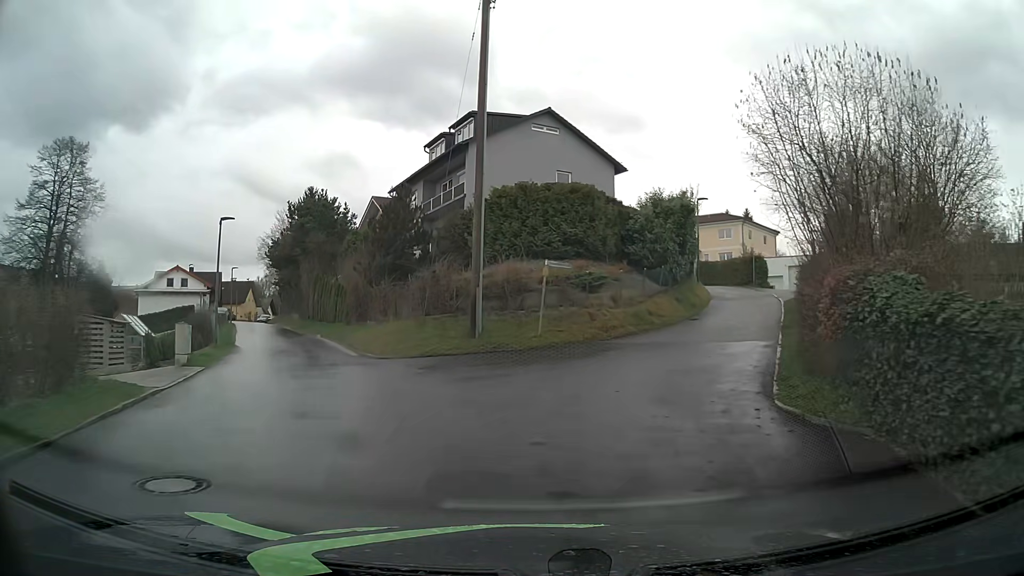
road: residential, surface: asphalt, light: Day
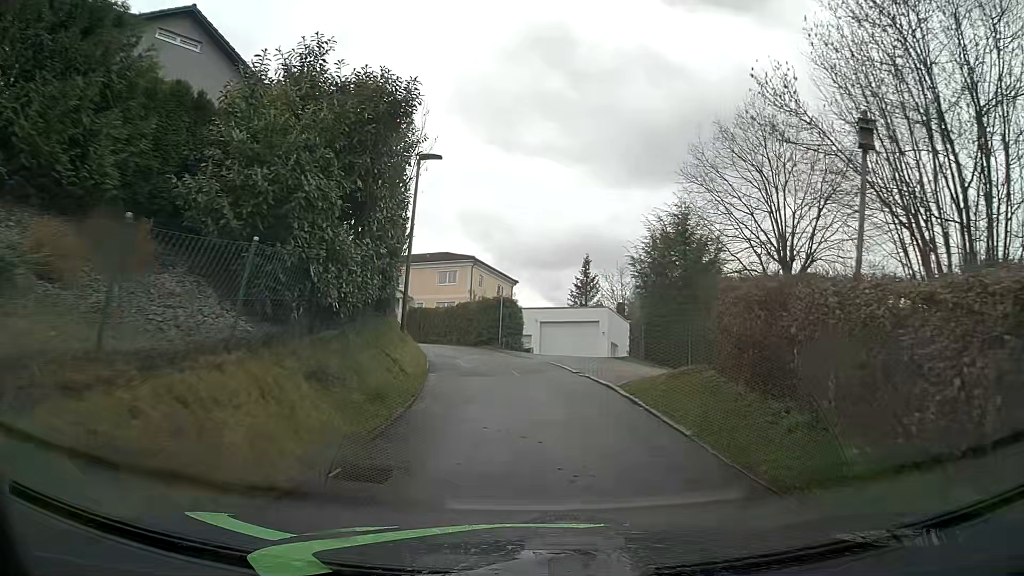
(+4.0, +19.0) m; +26°
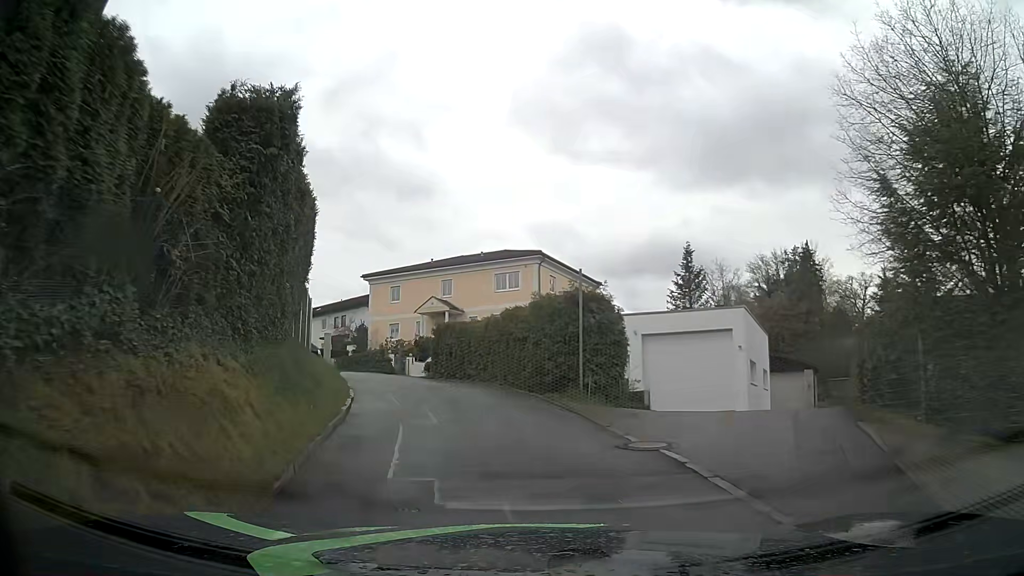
(-0.9, +15.3) m; -8°
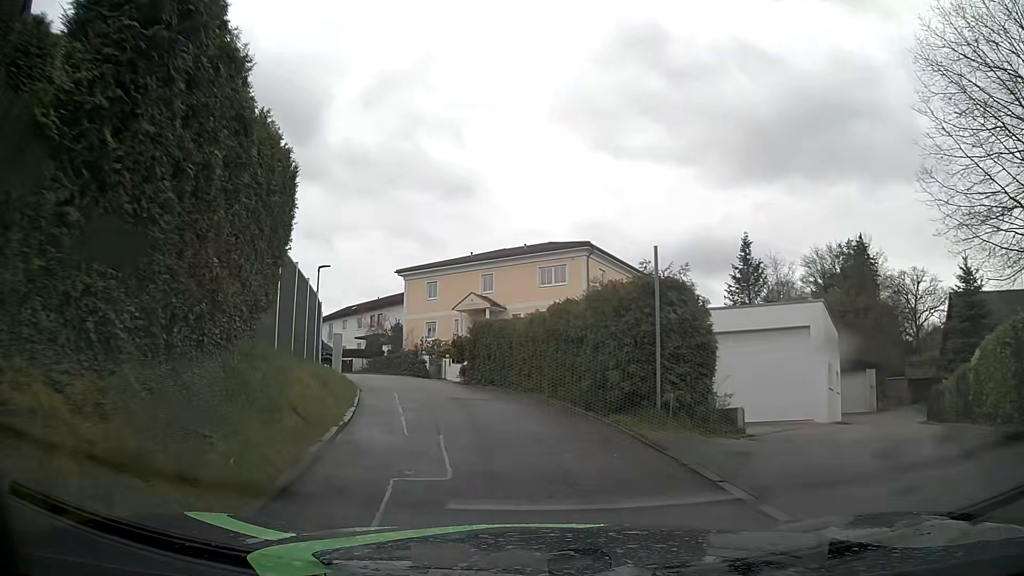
(-0.1, +3.6) m; -5°
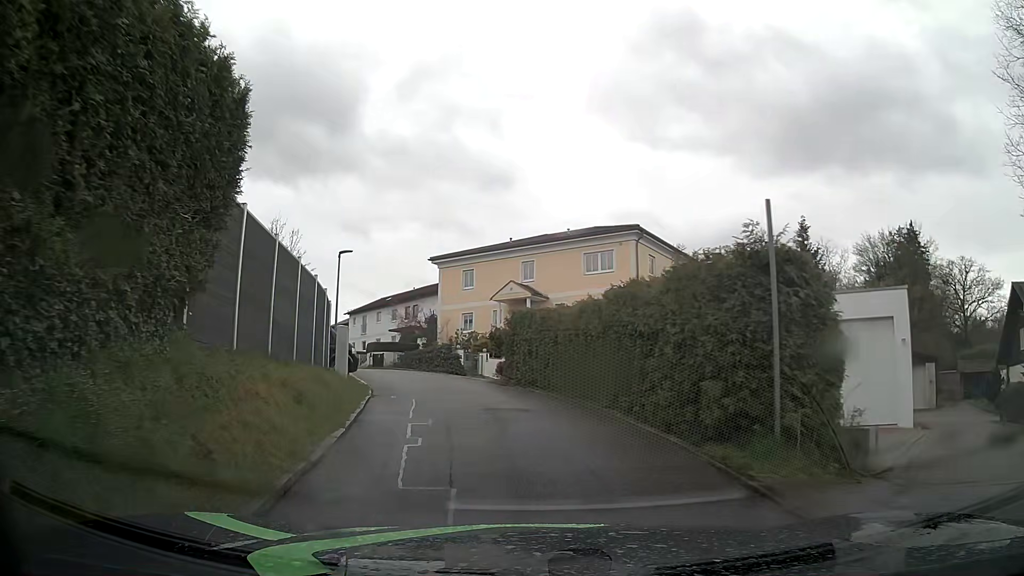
(-0.1, +3.2) m; -2°
